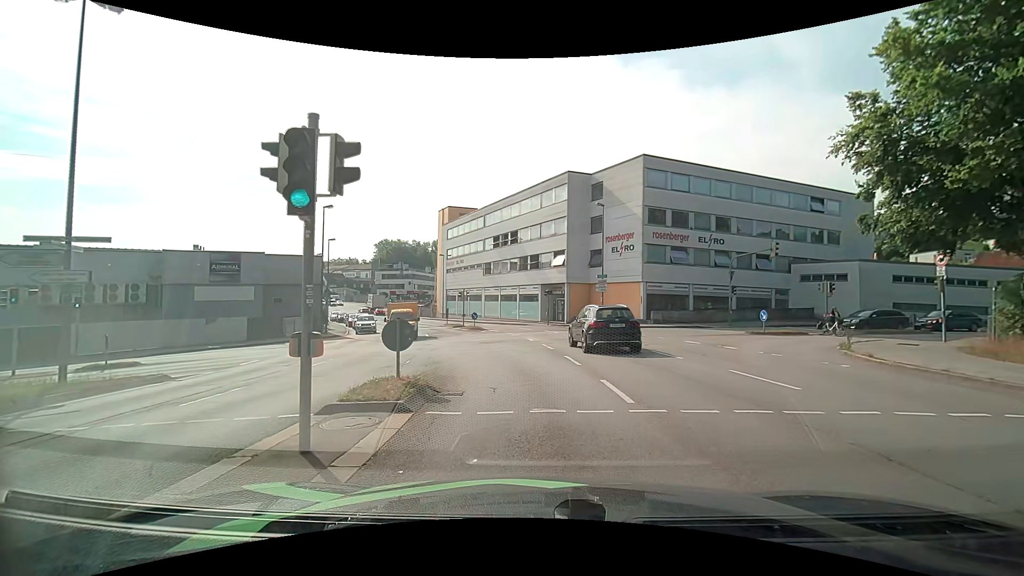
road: tertiary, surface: asphalt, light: Day
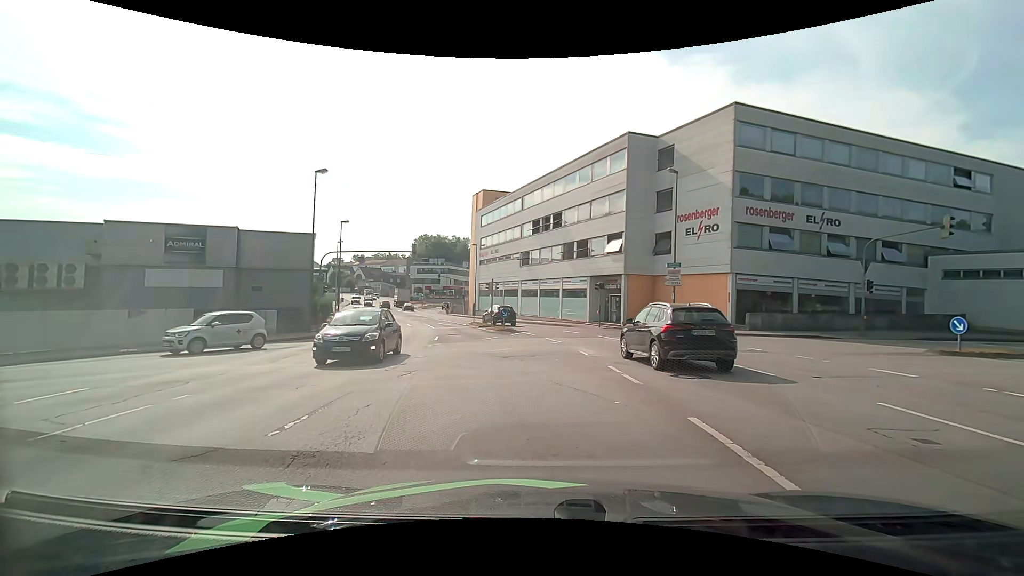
(-0.2, +9.7) m; -3°
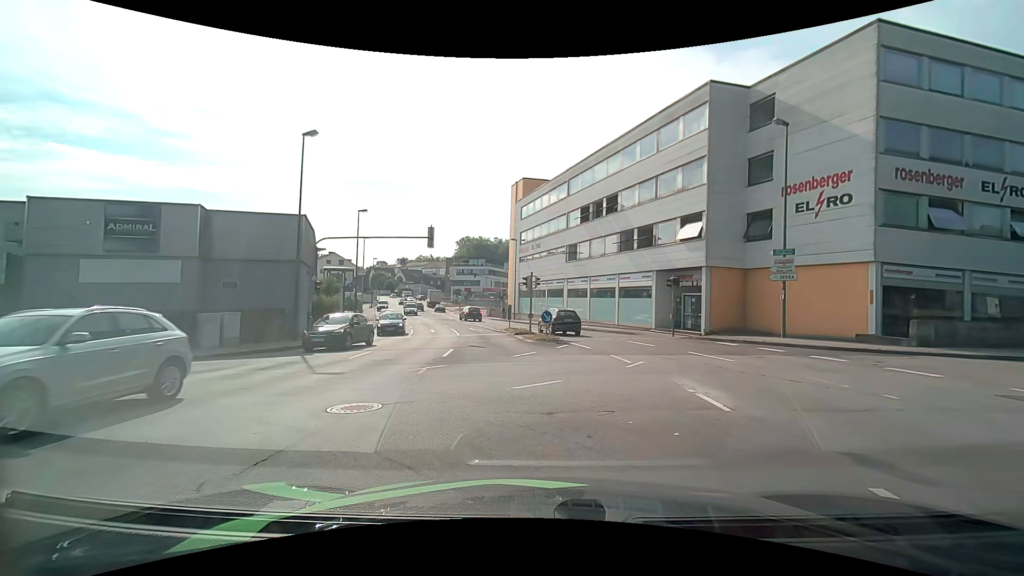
(-0.4, +7.9) m; -5°
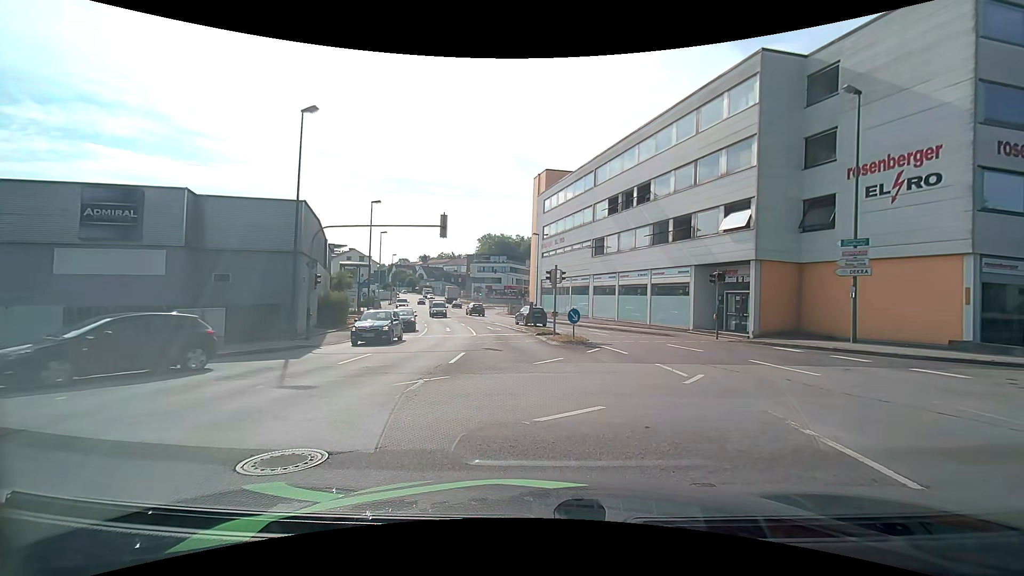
(-0.1, +2.8) m; -3°
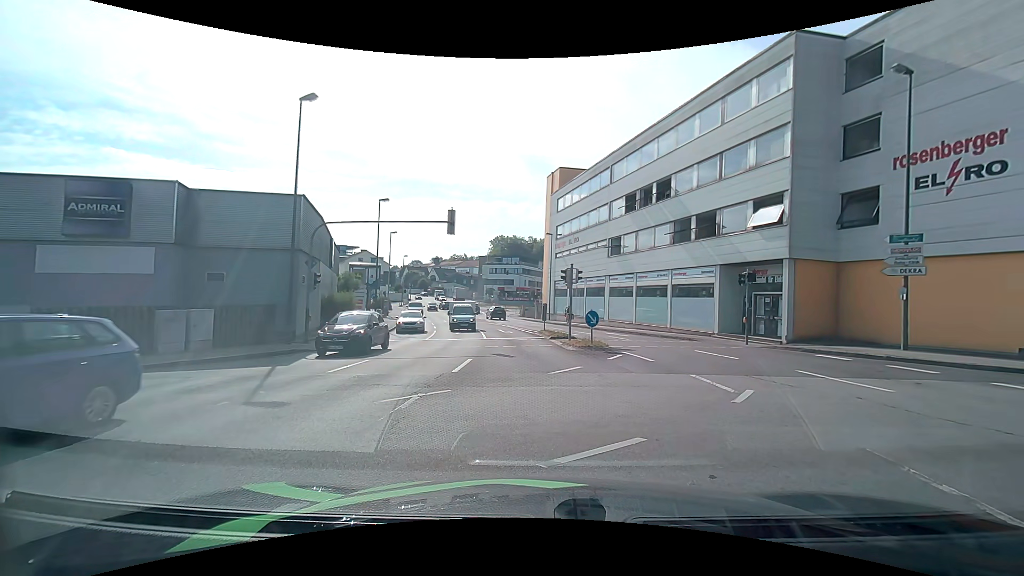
(0.0, +1.6) m; -2°
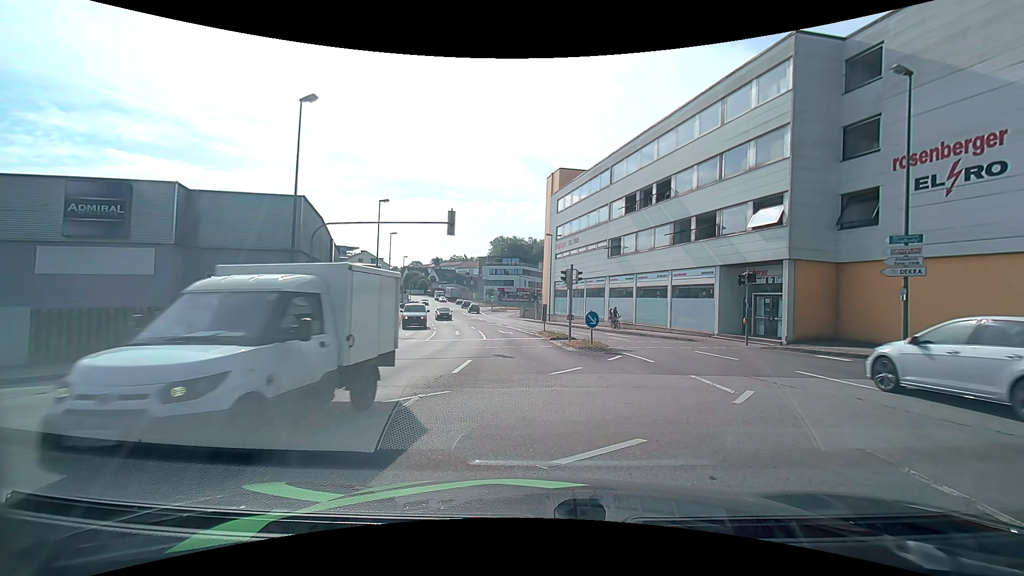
(0.0, +0.1) m; 0°
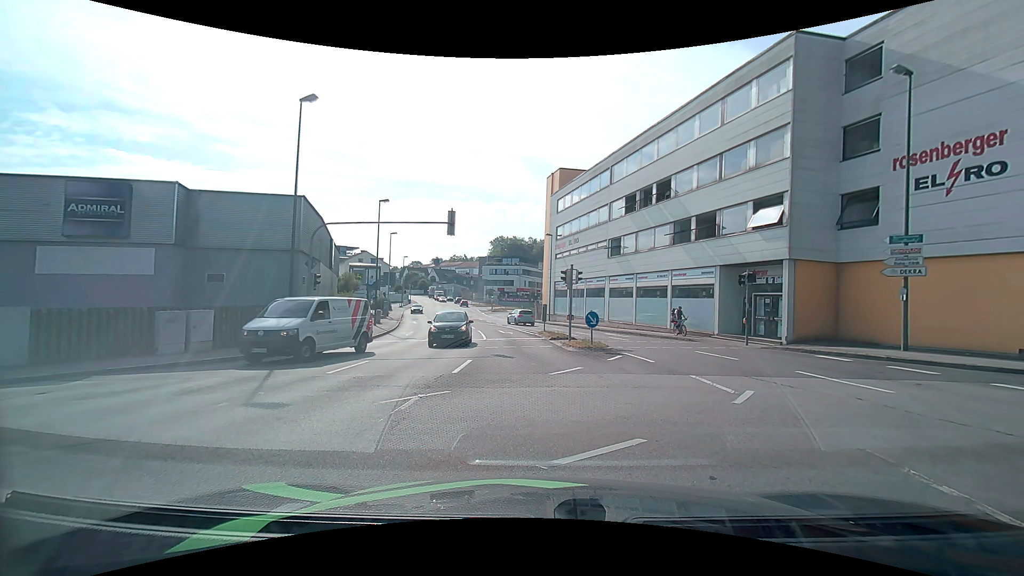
(0.0, 0.0) m; 0°
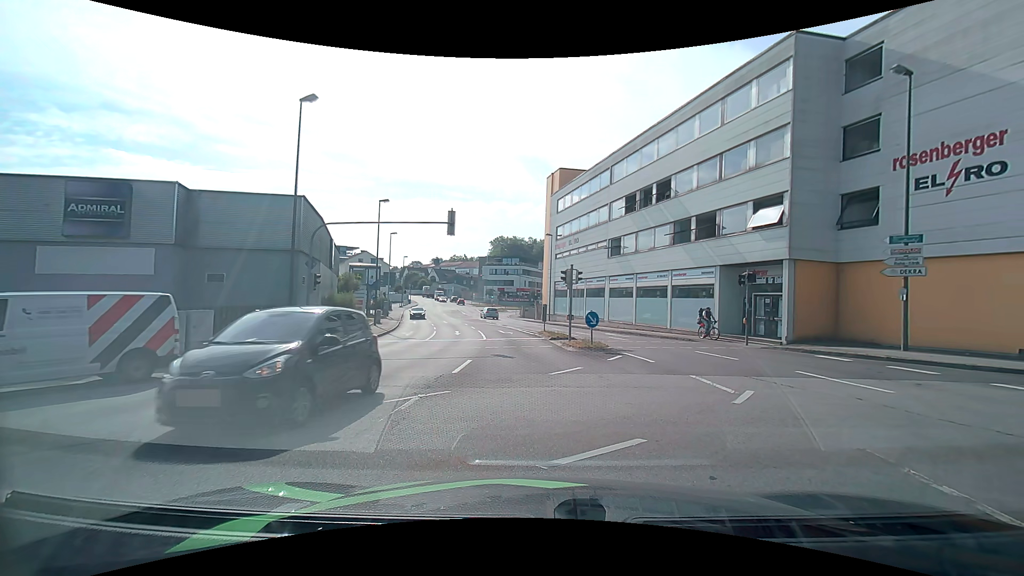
(0.0, 0.0) m; 0°
(-6, +7) (-15, +6) (-25, +4) (-35, +1) (-44, -2) (-54, -4) (-64, -7) (-73, -10) (-83, -13) (-92, -15) m
